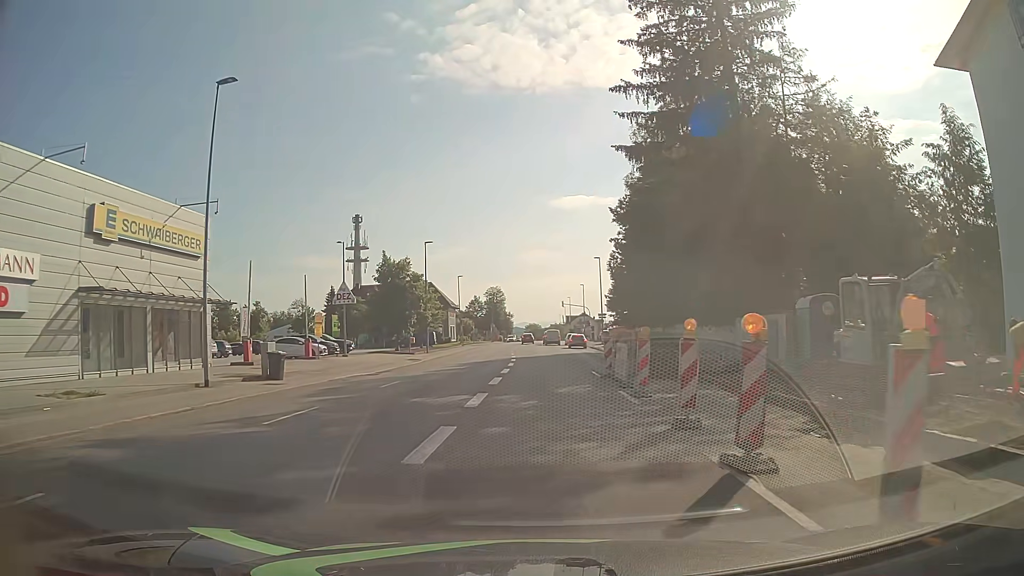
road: tertiary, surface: asphalt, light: Day
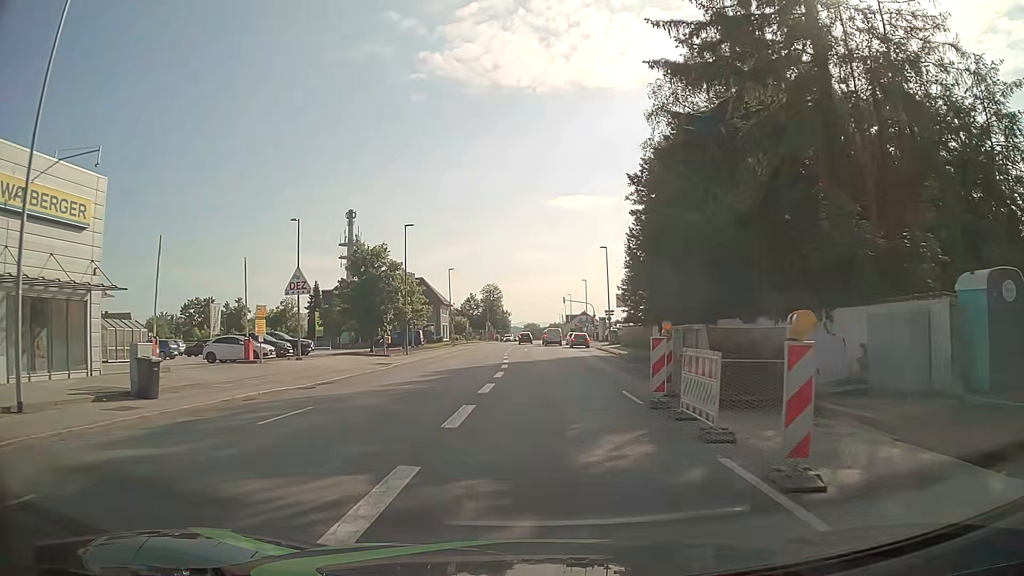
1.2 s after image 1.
(0.0, +9.2) m; 0°
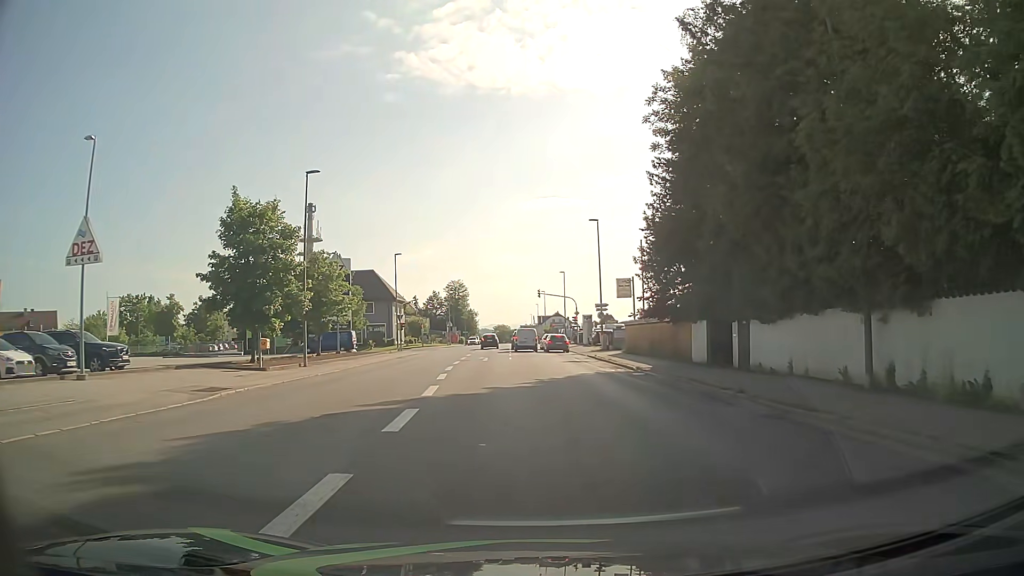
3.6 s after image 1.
(+0.2, +18.5) m; +3°
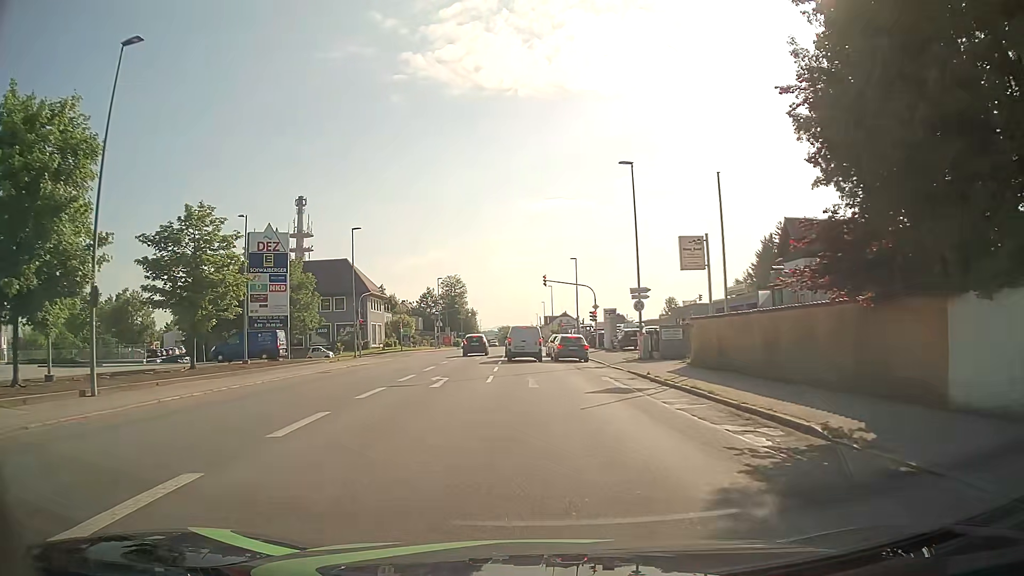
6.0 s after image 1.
(0.0, +18.4) m; 0°
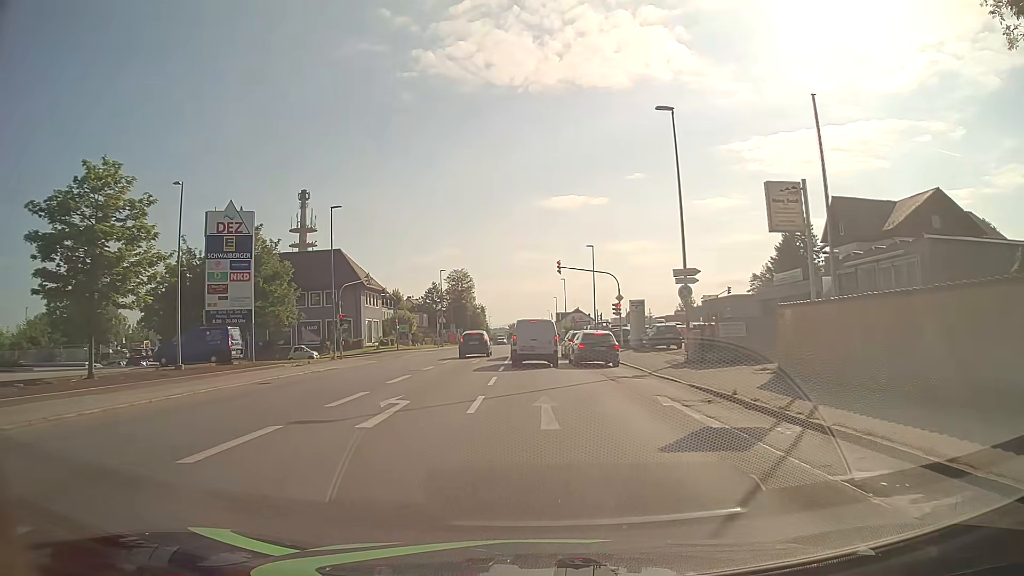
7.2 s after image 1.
(-0.1, +8.4) m; -2°
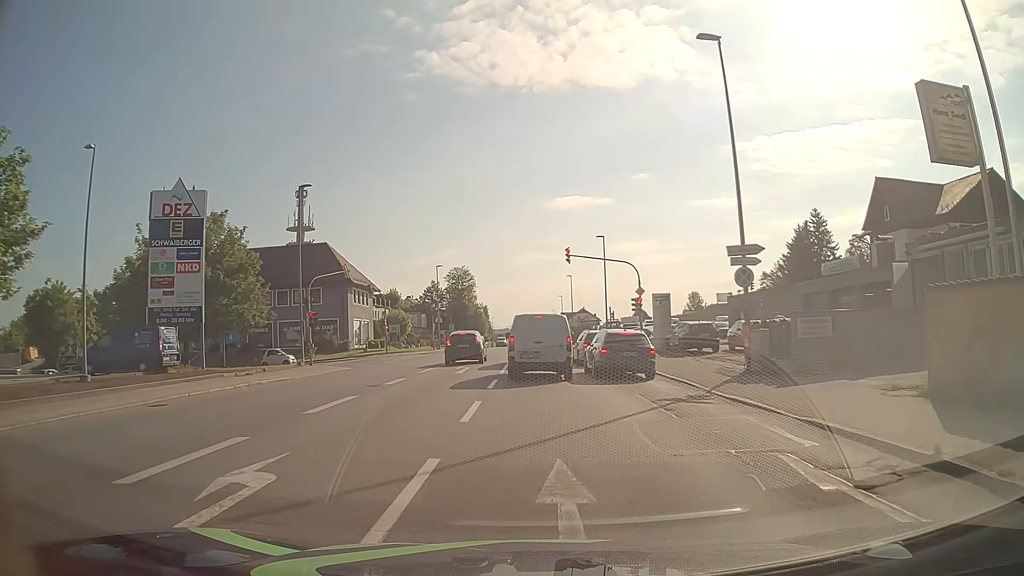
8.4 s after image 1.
(+0.1, +7.1) m; 0°
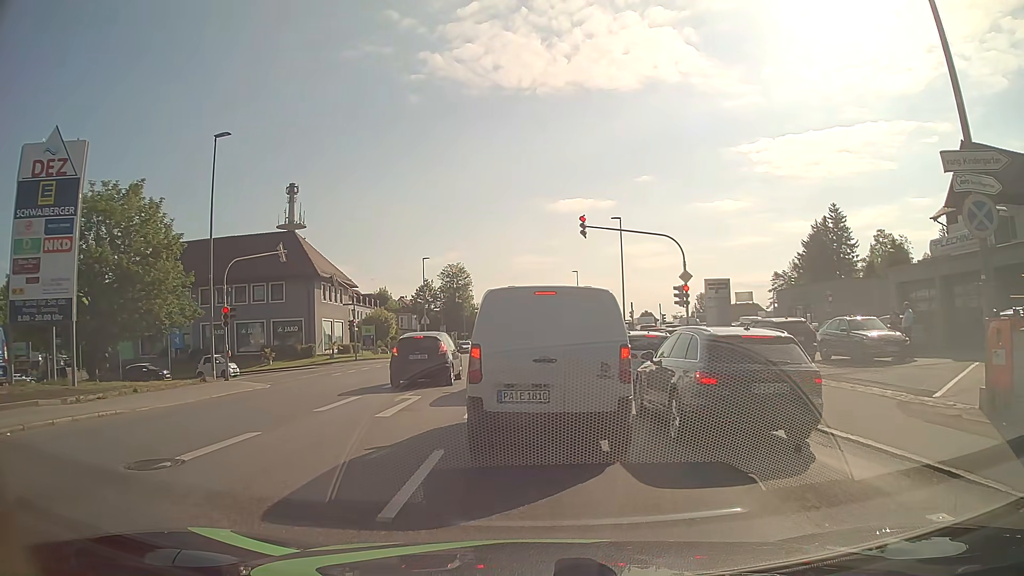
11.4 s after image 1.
(+0.1, +11.0) m; 0°
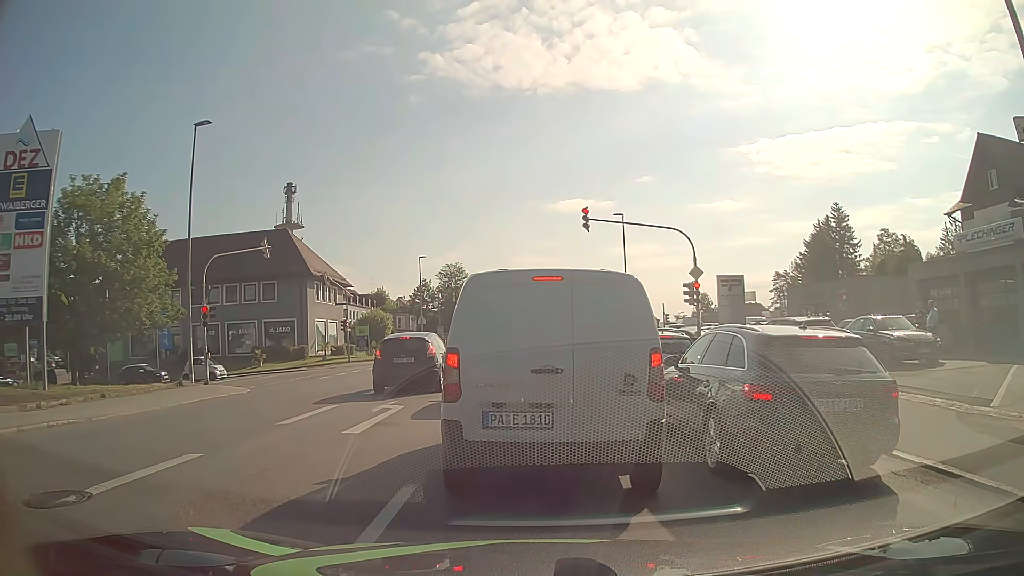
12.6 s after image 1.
(0.0, +1.7) m; 0°
(0, +10) (0, +20) (0, +30) (+1, +40) (0, +50) (0, +60) (0, +70) (+1, +80) (+1, +90) (+1, +100) m
